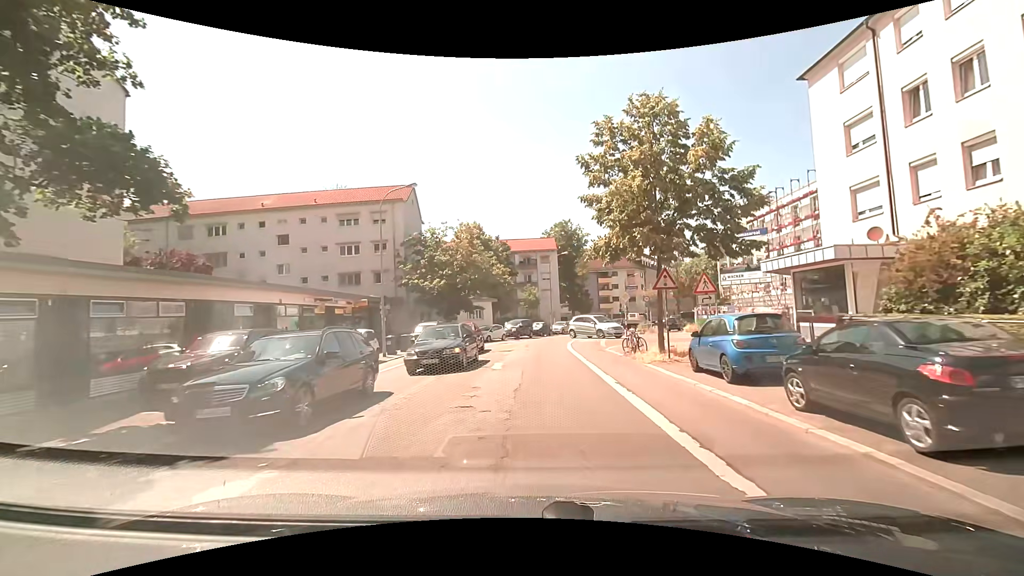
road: tertiary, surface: asphalt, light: Day
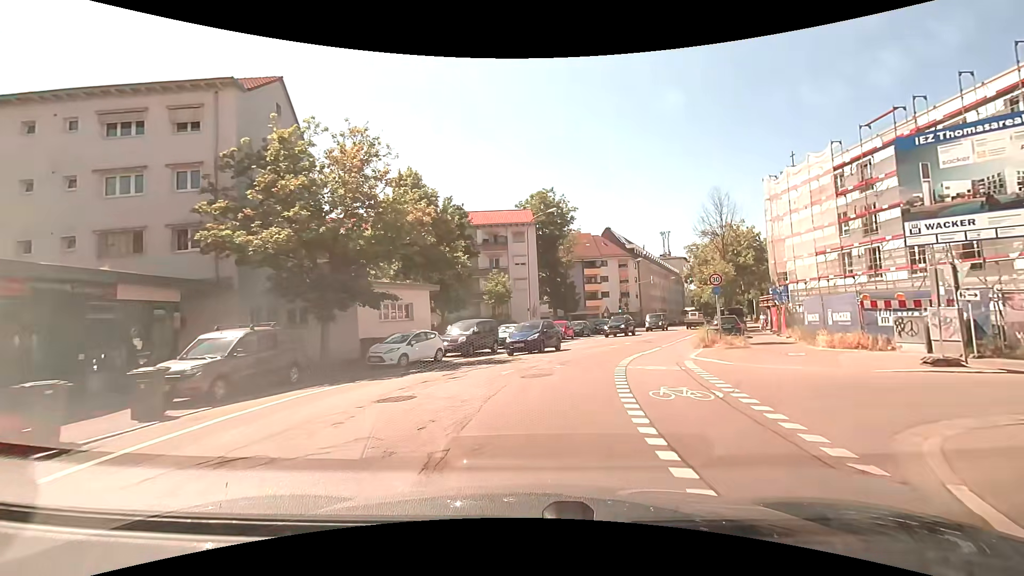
(+0.6, +22.1) m; +3°
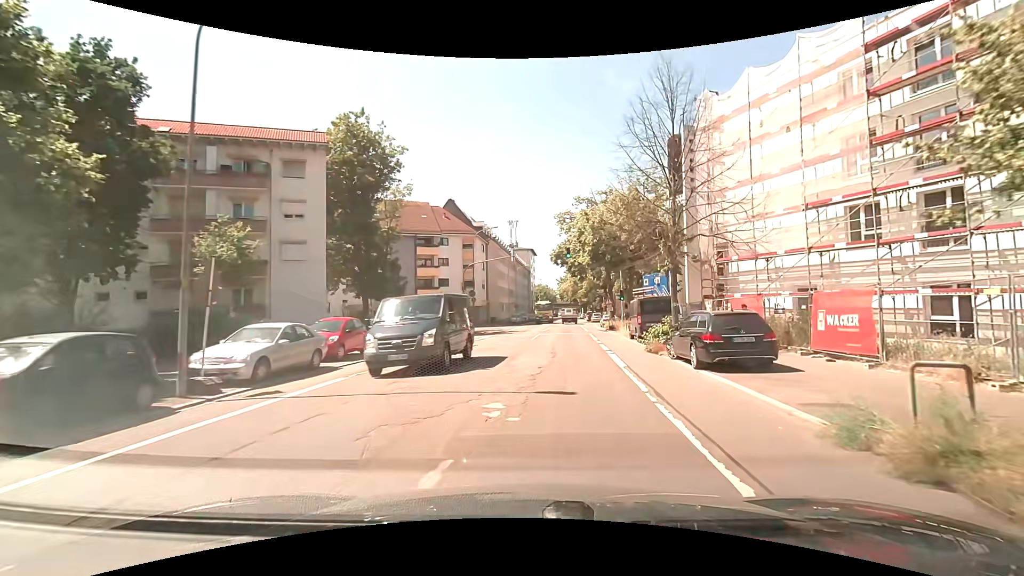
(+3.6, +22.3) m; +18°
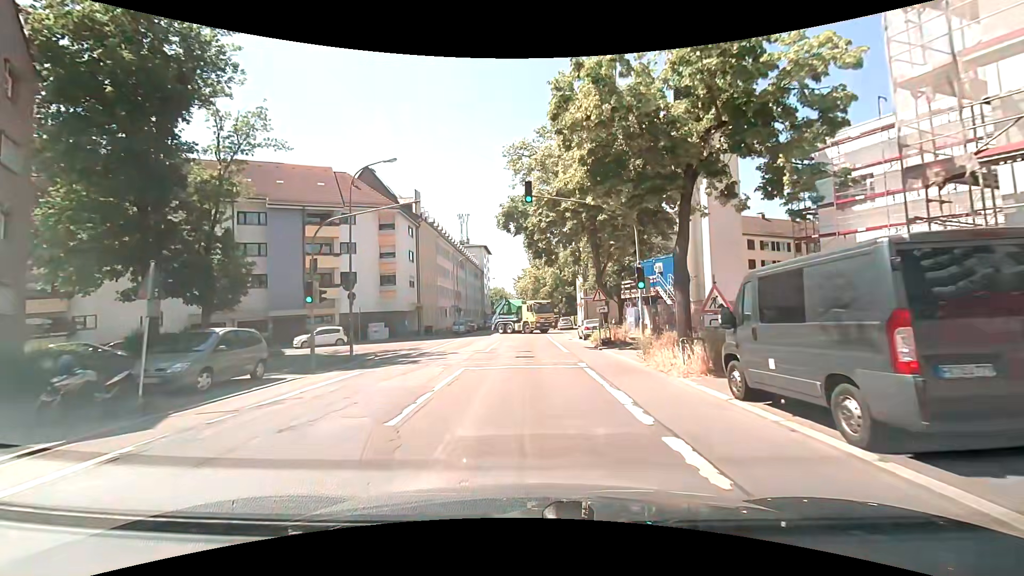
(+1.6, +19.8) m; +6°
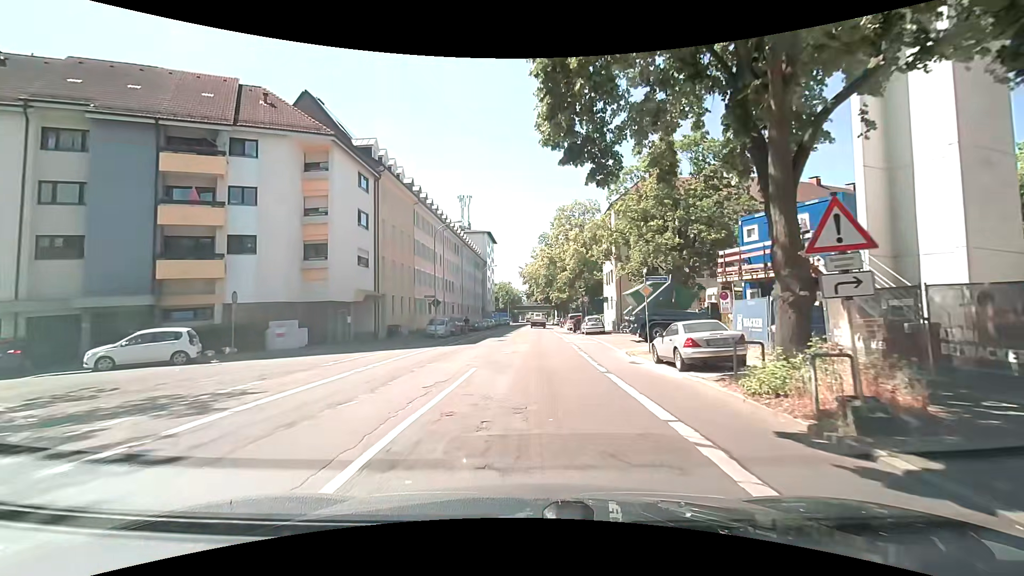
(-0.2, +19.0) m; 0°
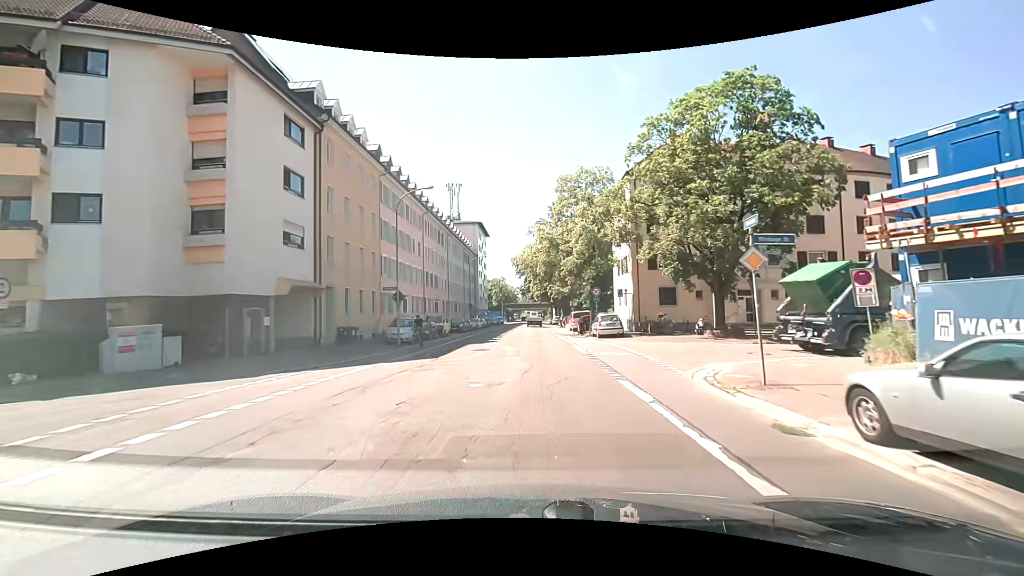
(-0.1, +10.0) m; +1°
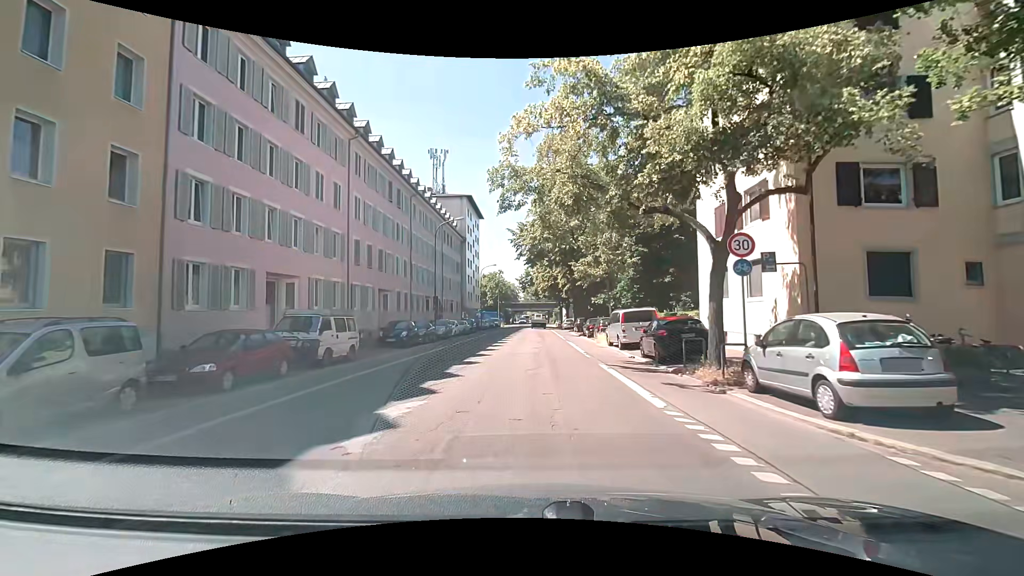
(-0.3, +24.0) m; -1°
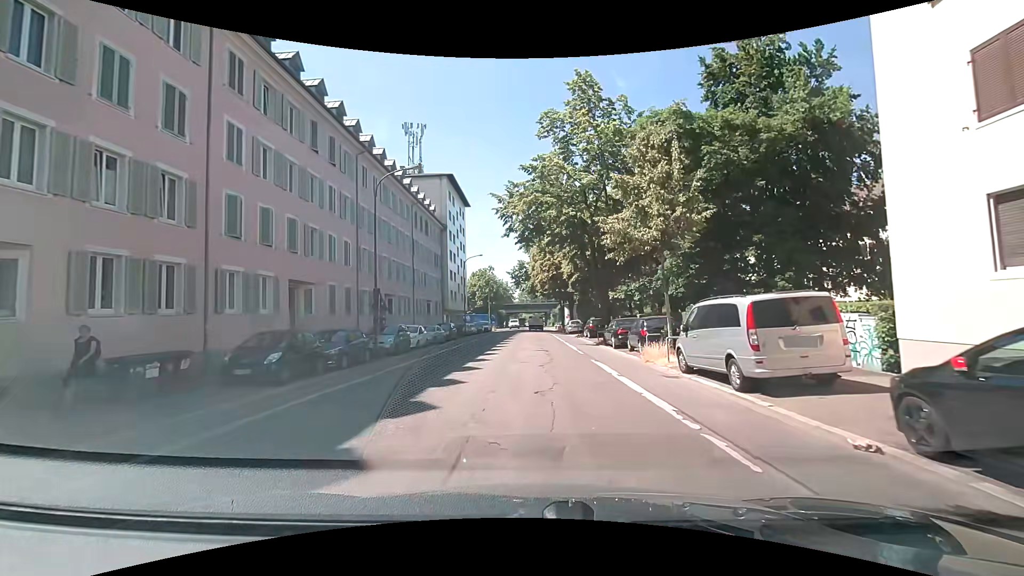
(+0.1, +13.6) m; +1°
(0, +10) (0, +20) (+1, +30) (+1, +40) (+1, +50) (+1, +60) (+1, +70) (+1, +80) (+1, +90) (+1, +100) m
